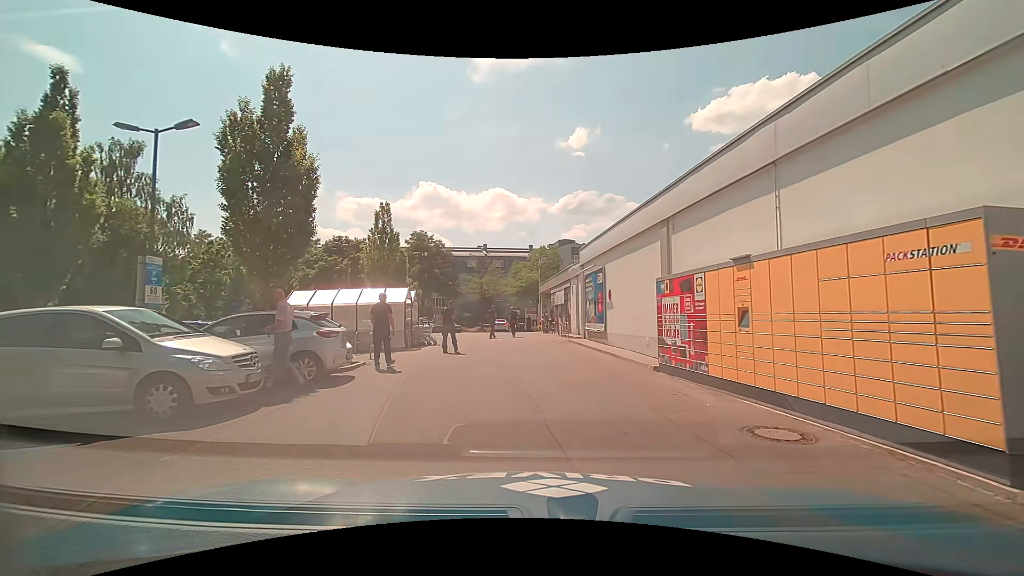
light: Day
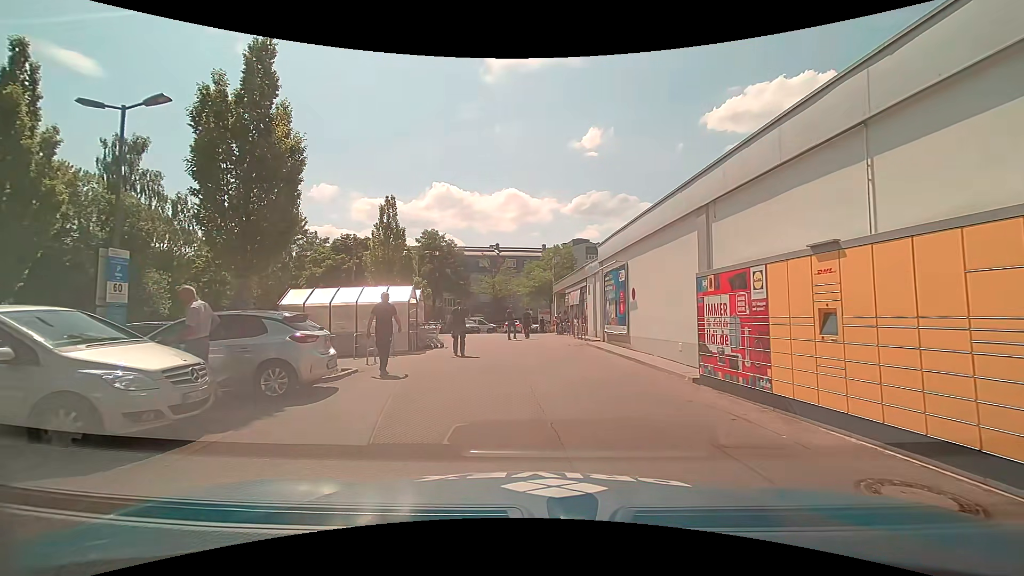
(-0.1, +1.7) m; -4°
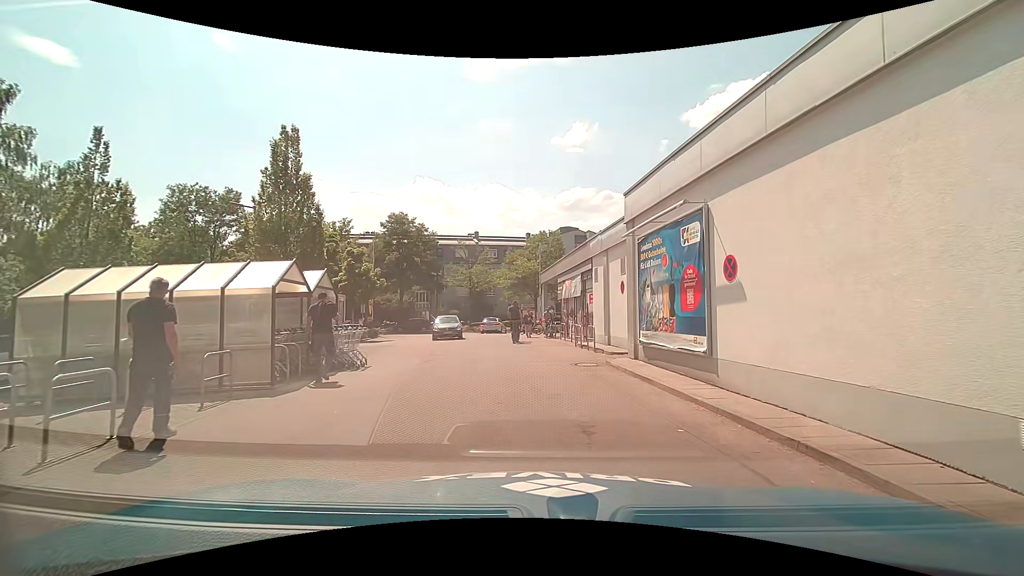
(+0.2, +9.1) m; +2°
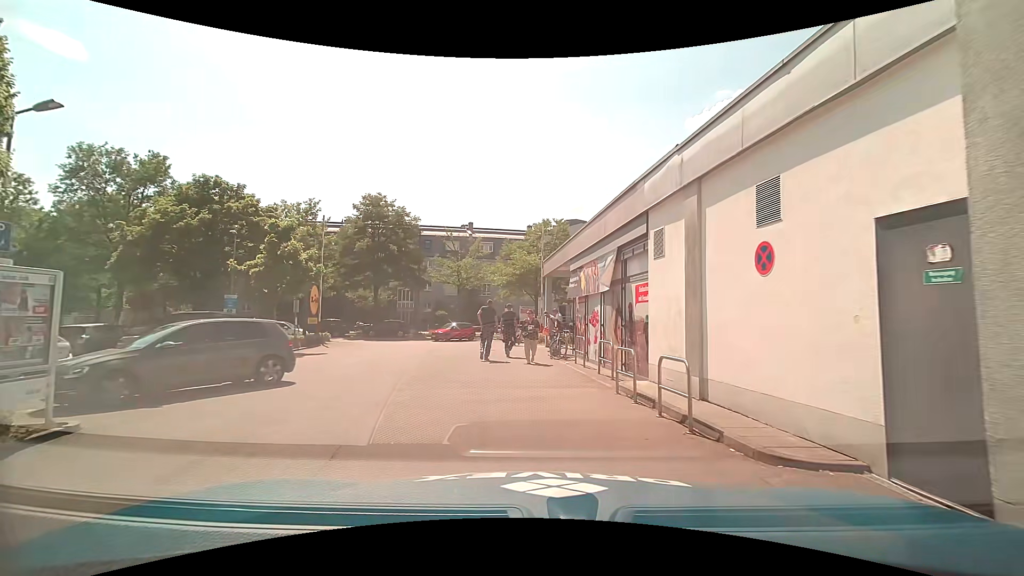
(+0.1, +10.0) m; -2°
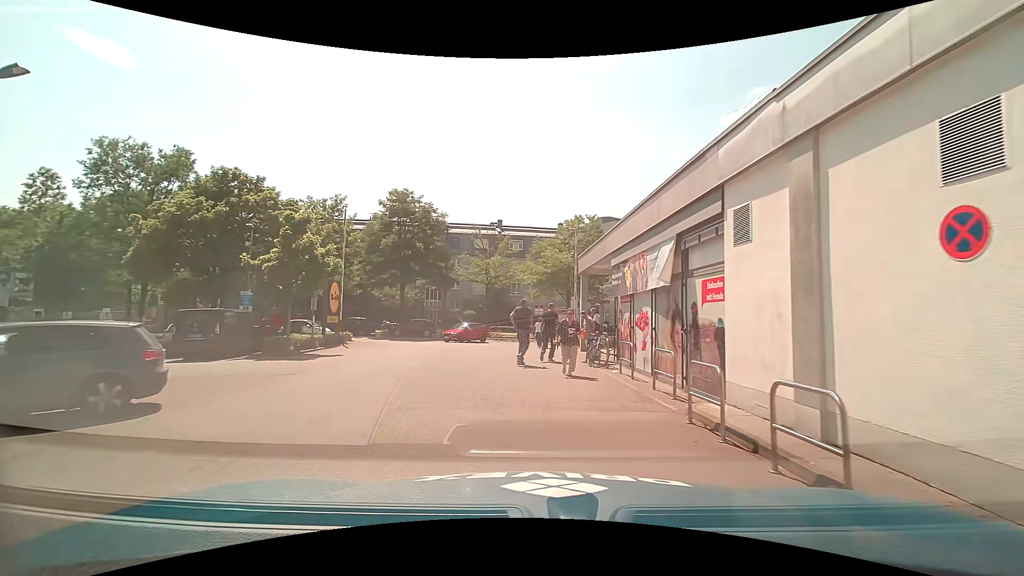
(0.0, +2.1) m; -1°
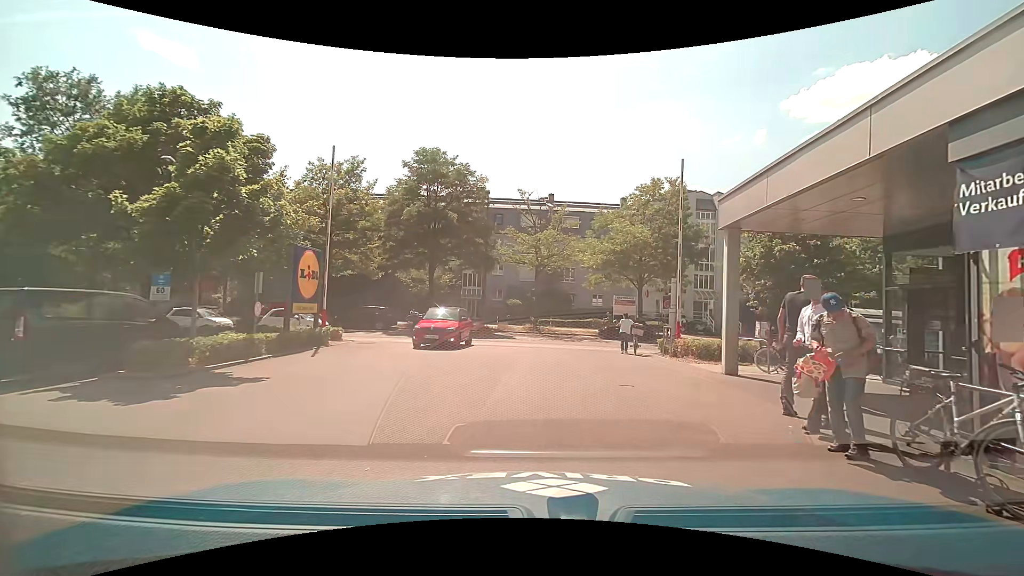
(-1.0, +10.2) m; -5°
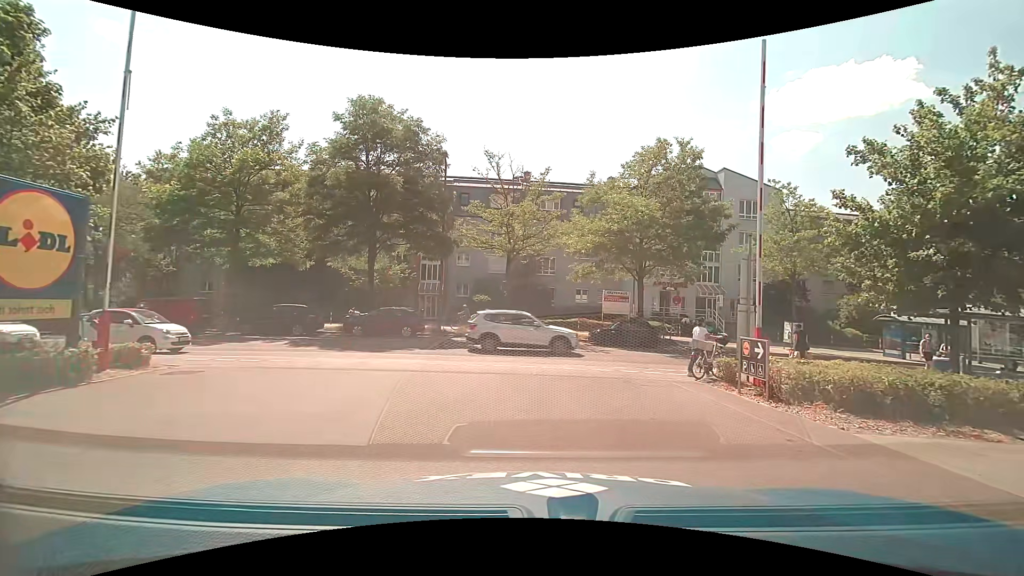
(+0.2, +8.9) m; +2°
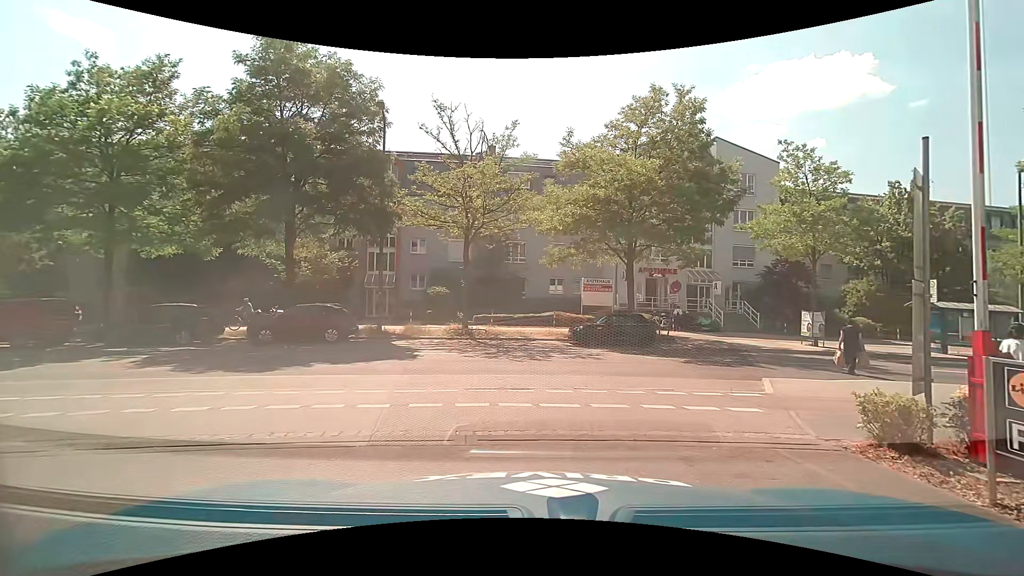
(+0.3, +6.1) m; +5°
